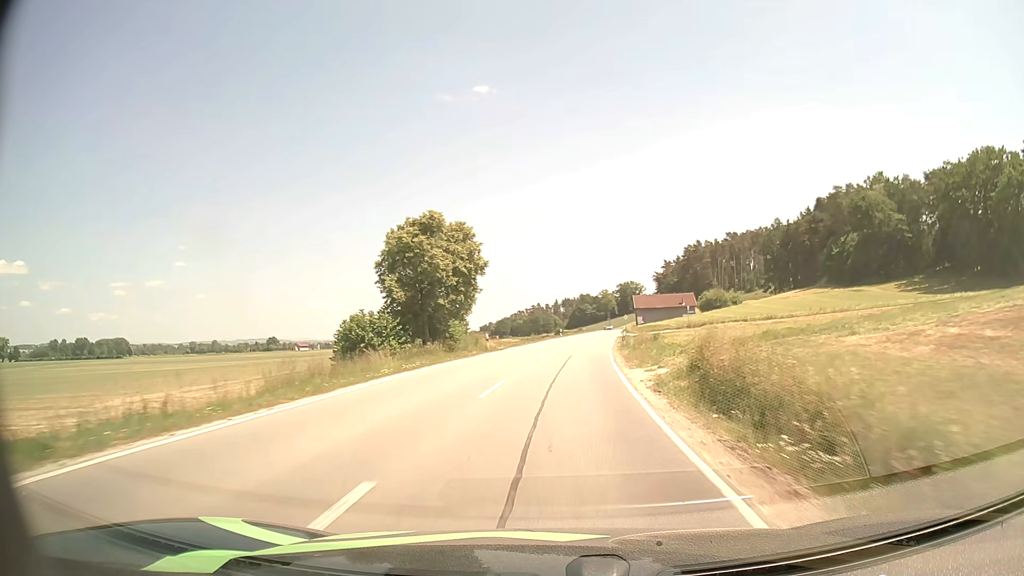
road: secondary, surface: asphalt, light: Day
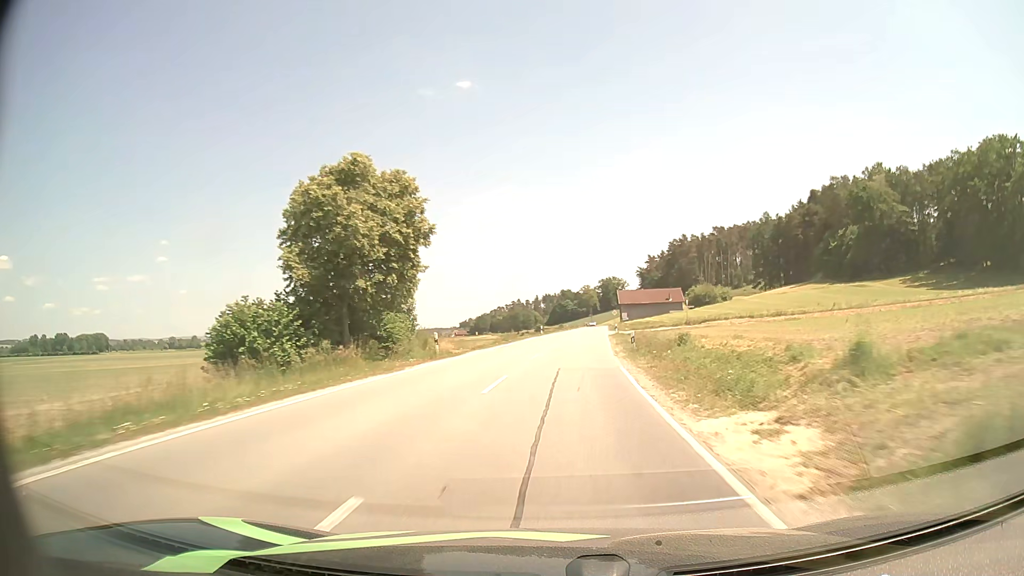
(+0.2, +11.7) m; +2°
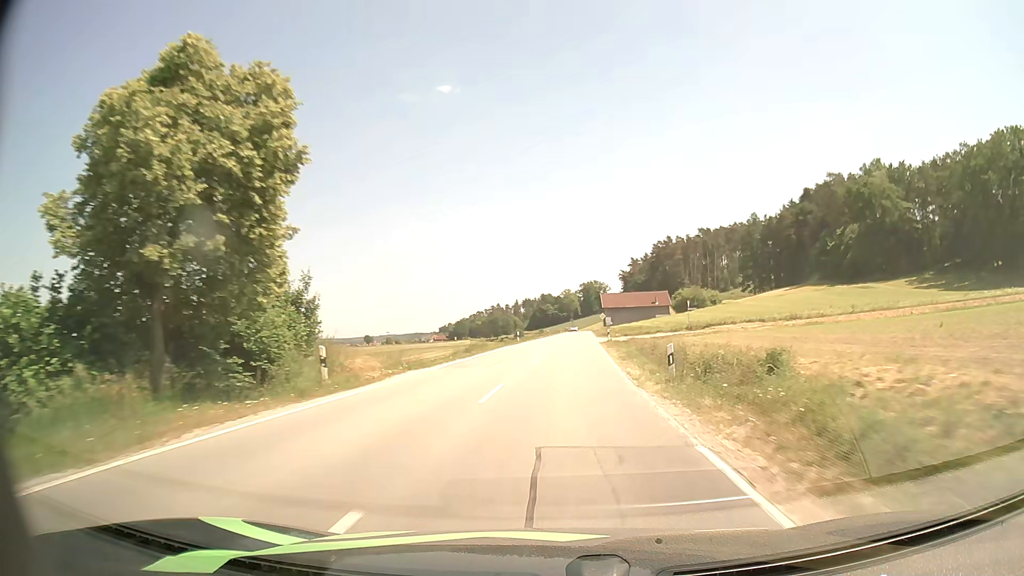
(+0.2, +11.7) m; +2°
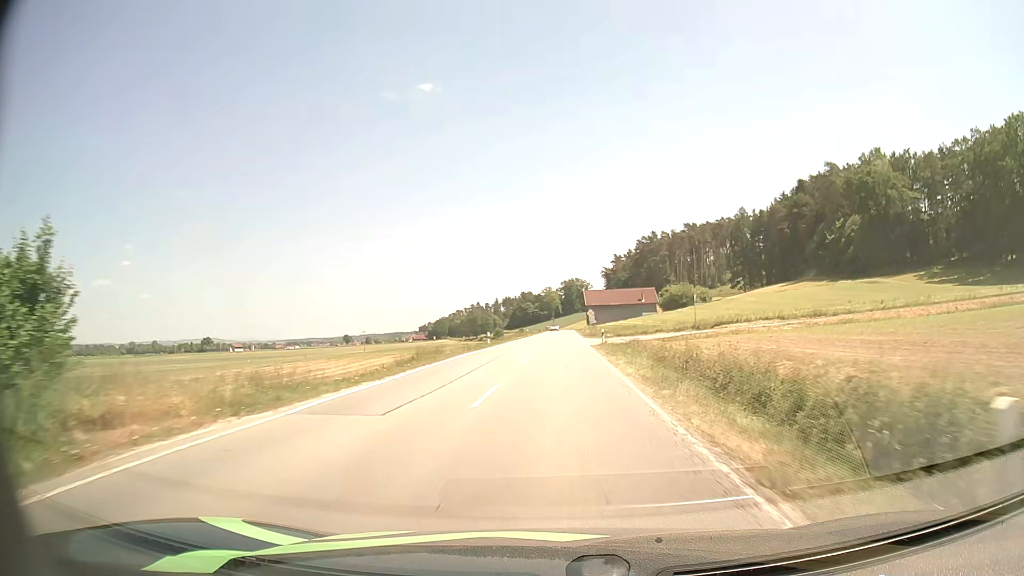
(+0.2, +11.7) m; +2°
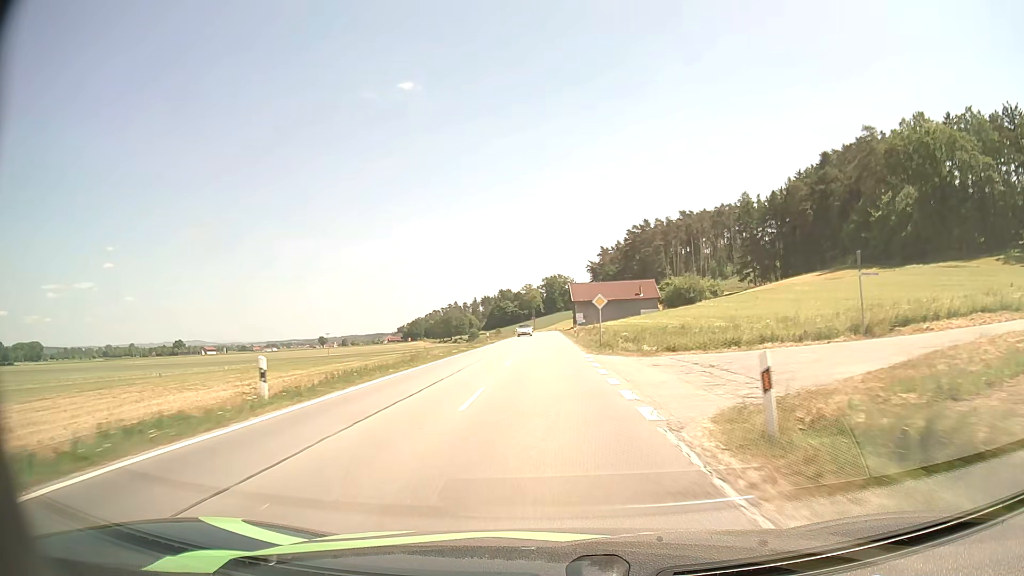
(+0.8, +35.2) m; +2°
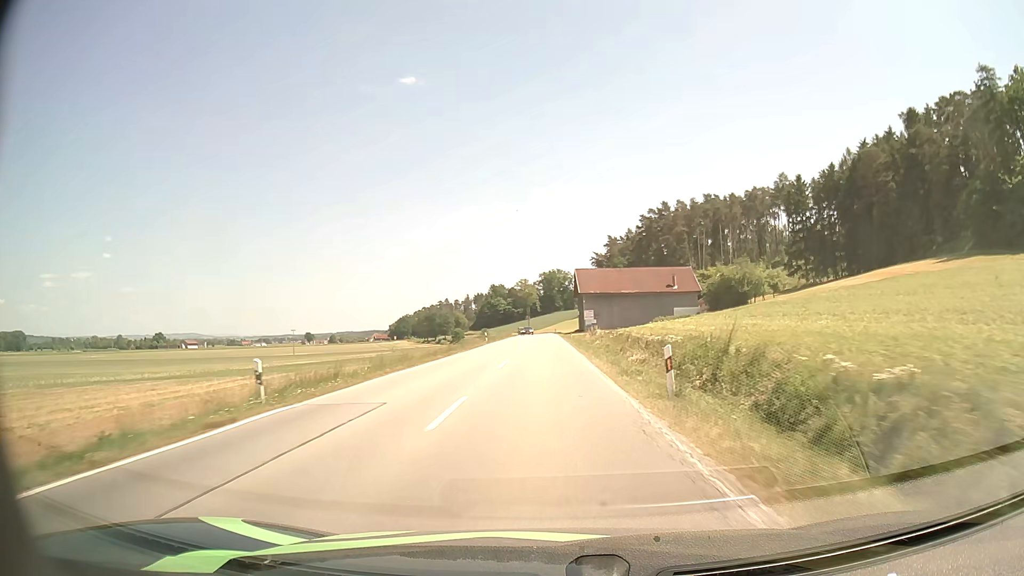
(0.0, +47.3) m; 0°
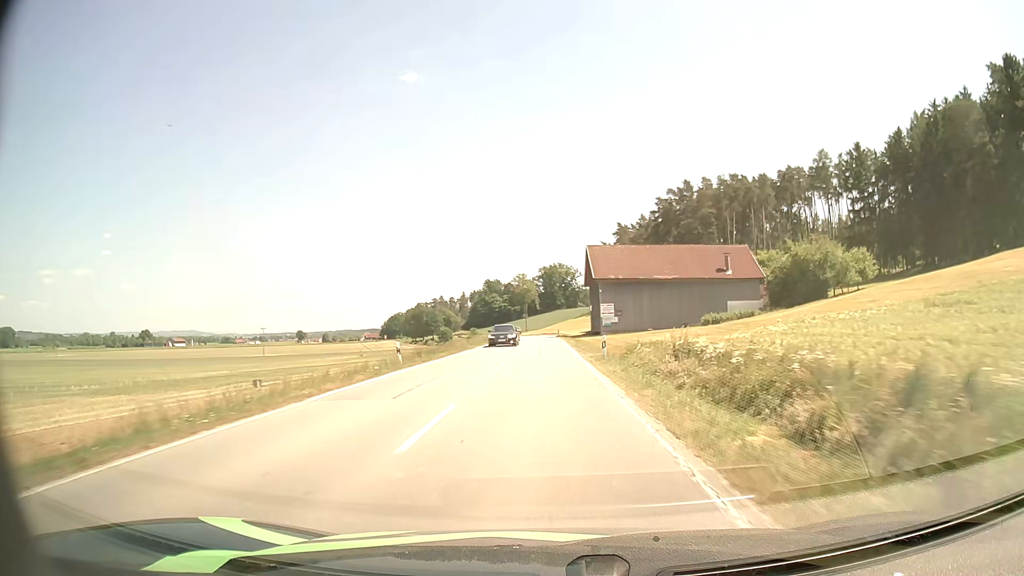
(0.0, +36.1) m; 0°
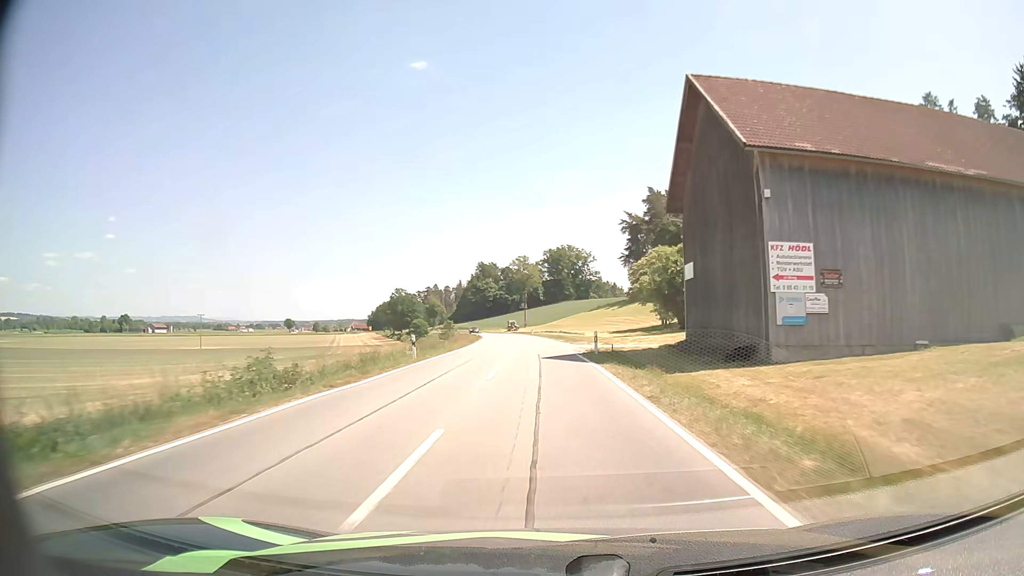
(-0.3, +60.2) m; 0°
(0, +10) (0, +20) (0, +30) (0, +40) (-1, +50) (-2, +60) (-2, +70) (-3, +80) (-4, +90) (-5, +100) m
